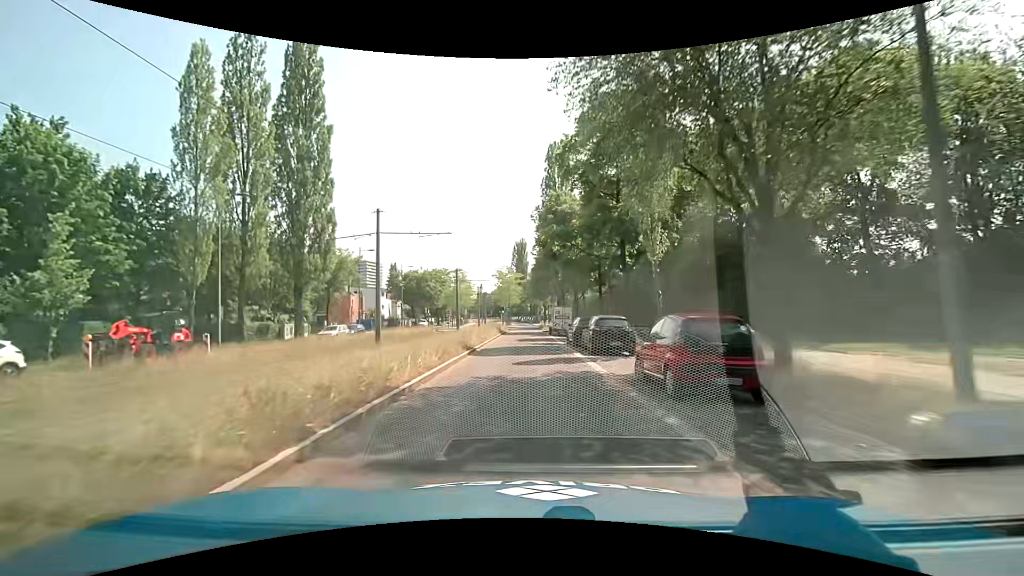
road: secondary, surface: asphalt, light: Day
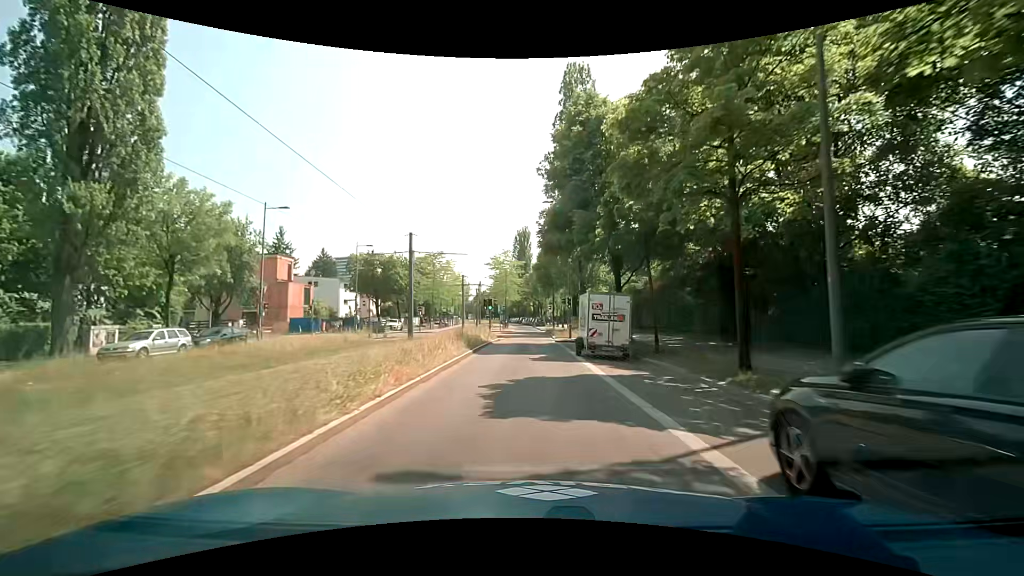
(-0.1, +23.0) m; -1°
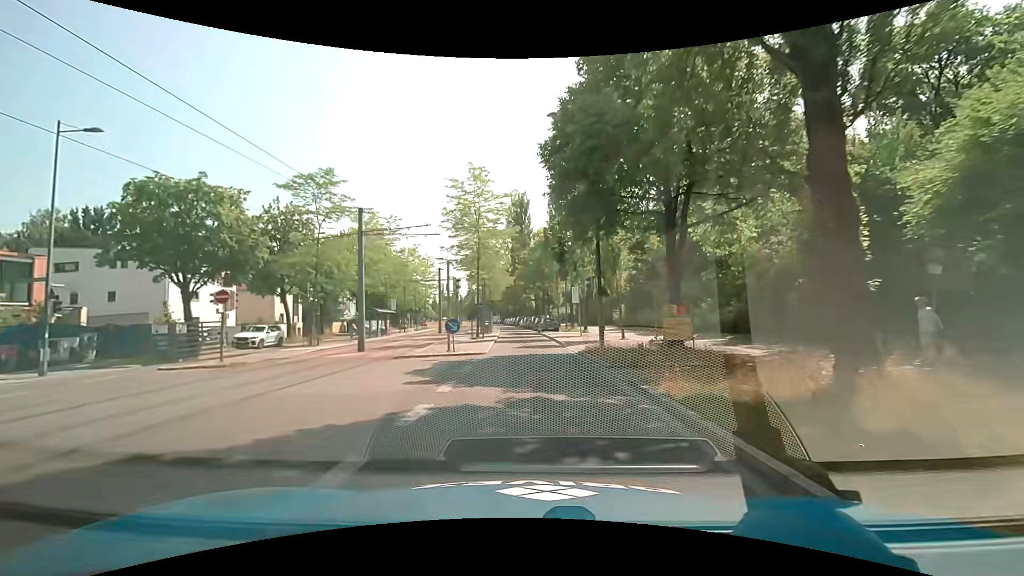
(+0.5, +38.3) m; +1°
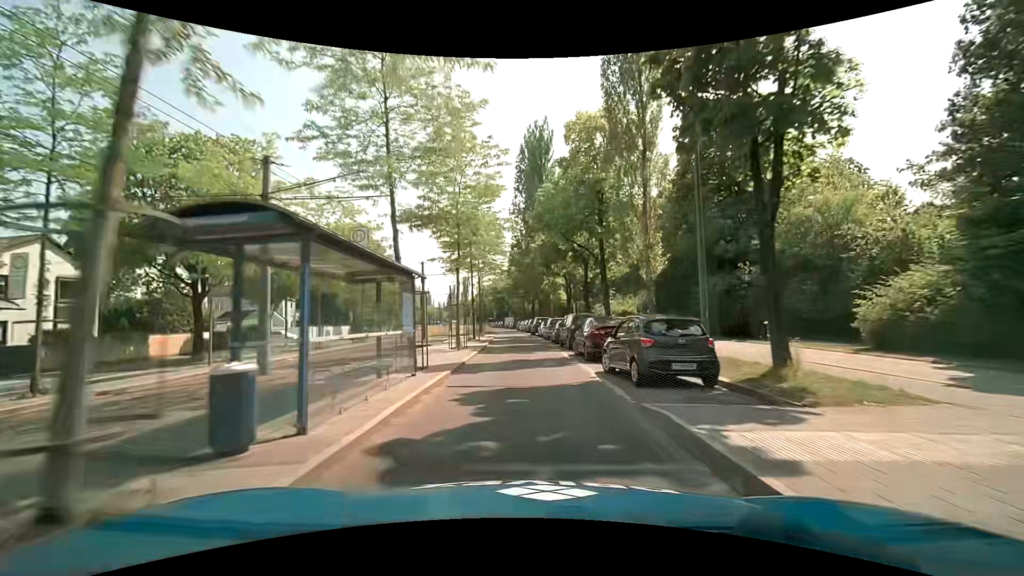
(-0.5, +38.0) m; -3°
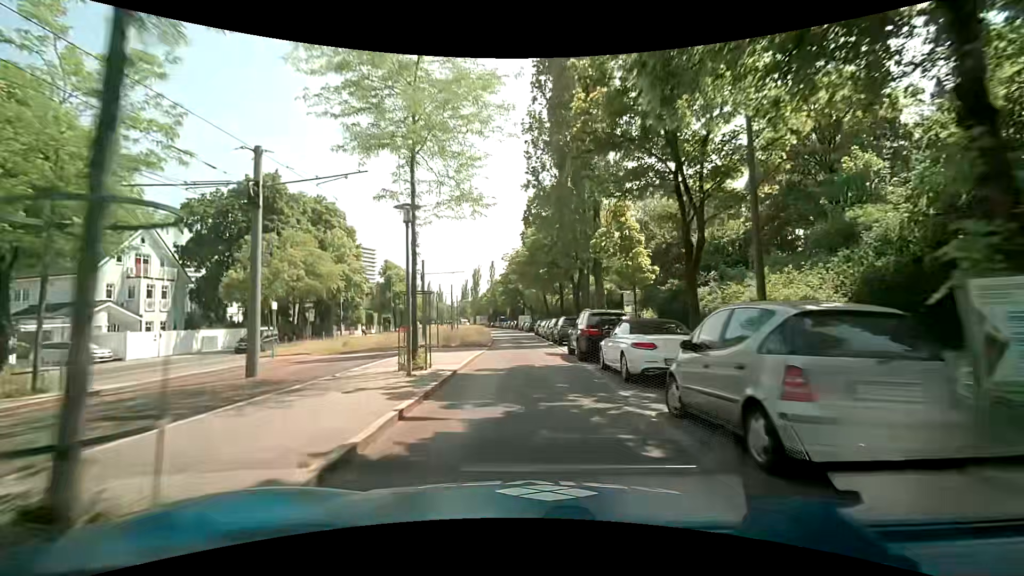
(-0.5, +30.4) m; -2°
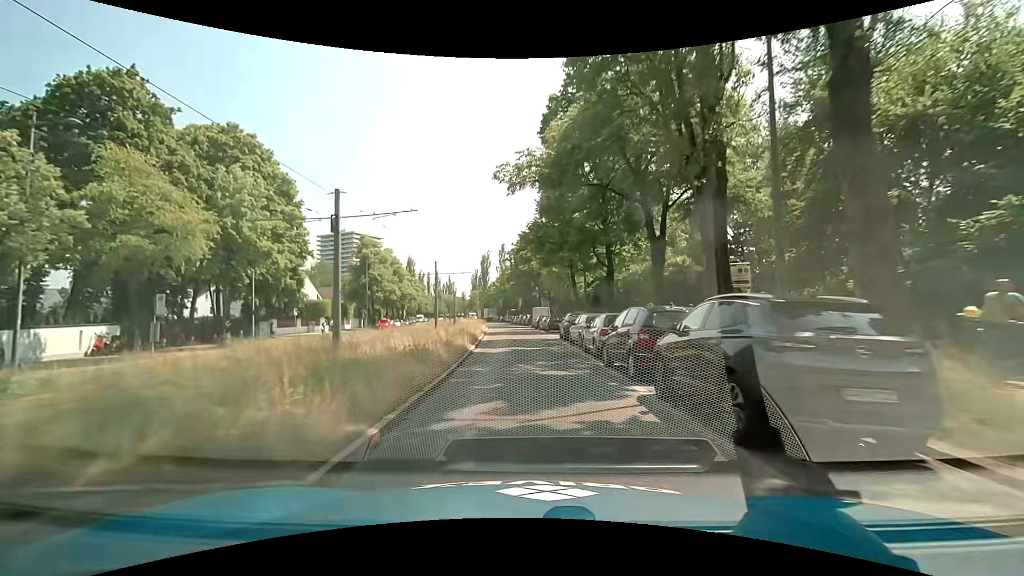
(-0.3, +22.8) m; -1°
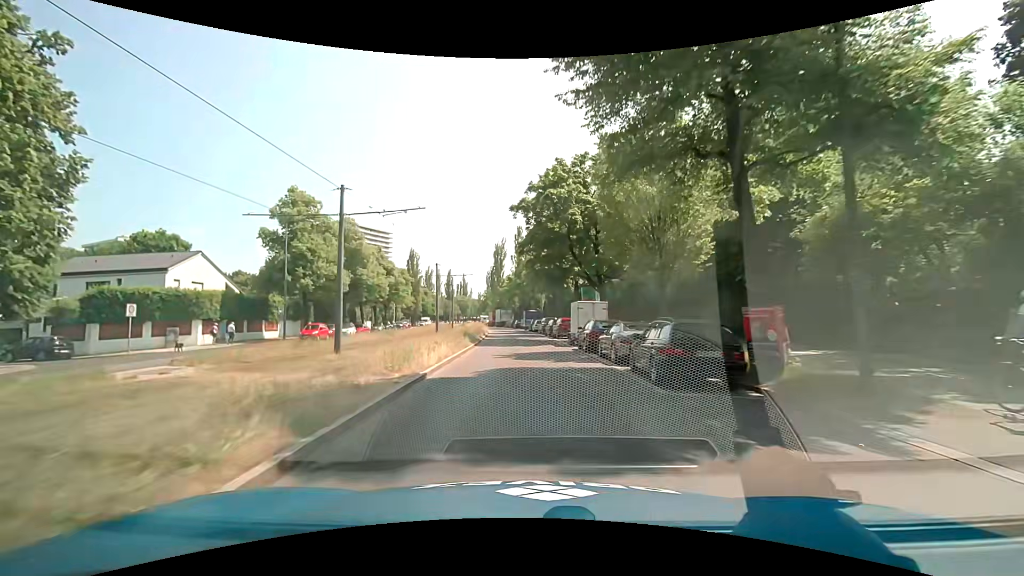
(-0.8, +30.5) m; -3°
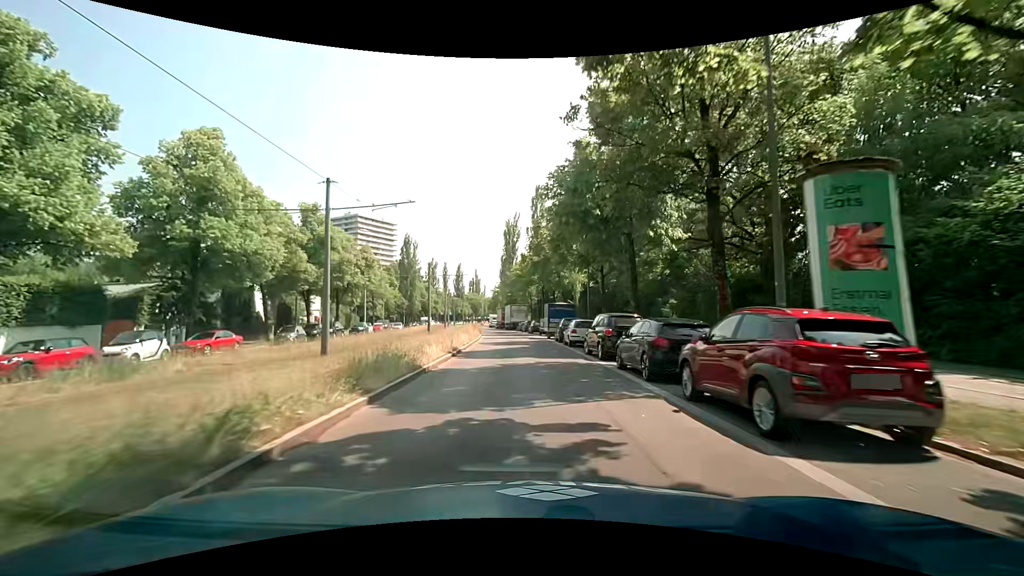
(-0.3, +30.4) m; -2°
(0, +10) (0, +20) (-1, +30) (-2, +40) (-2, +50) (-4, +60) (-5, +70) (-6, +80) (-8, +90) (-9, +99) m
